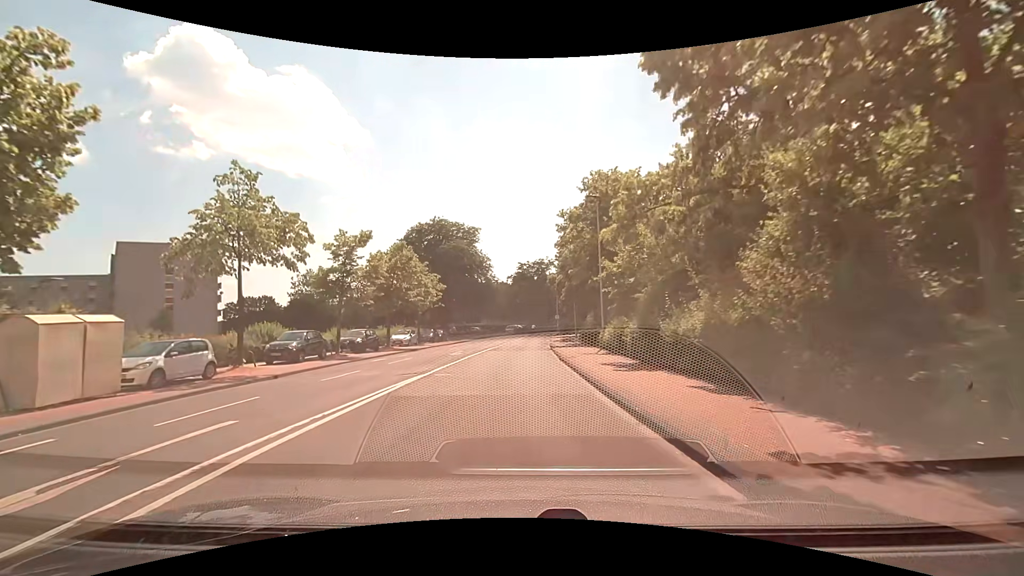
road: residential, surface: asphalt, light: Day
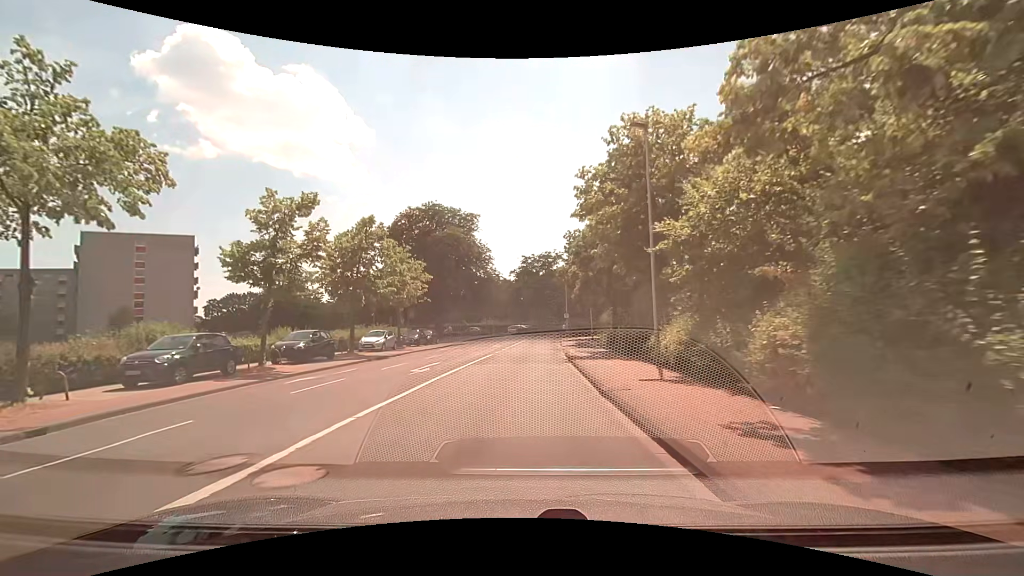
(0.0, +9.2) m; 0°
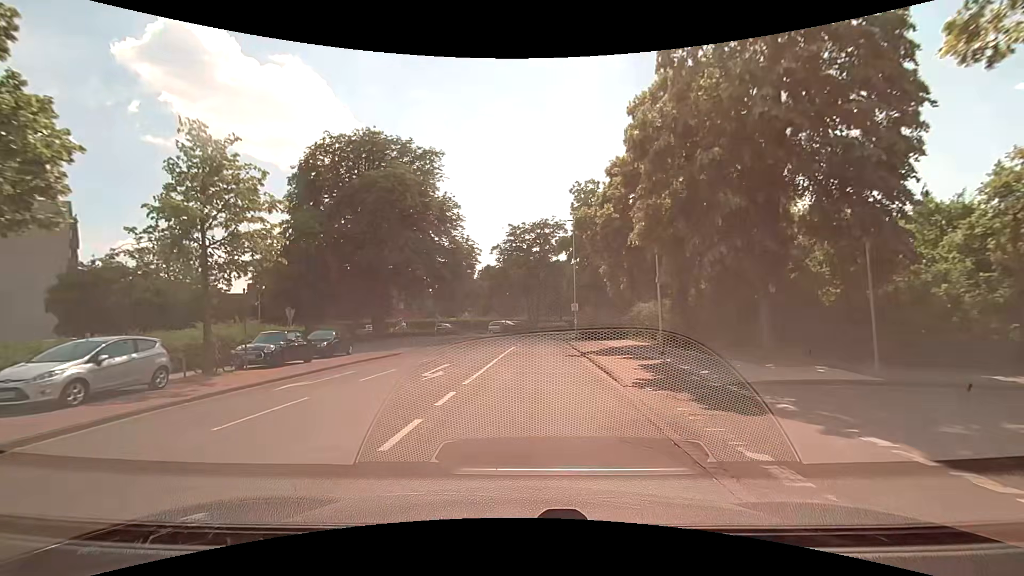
(0.0, +22.7) m; +1°
(0, +10) (+1, +20) (+1, +30) (+2, +40) (+4, +50) (+11, +57) (+19, +63) (+27, +69) (+35, +75) (+42, +82) m
